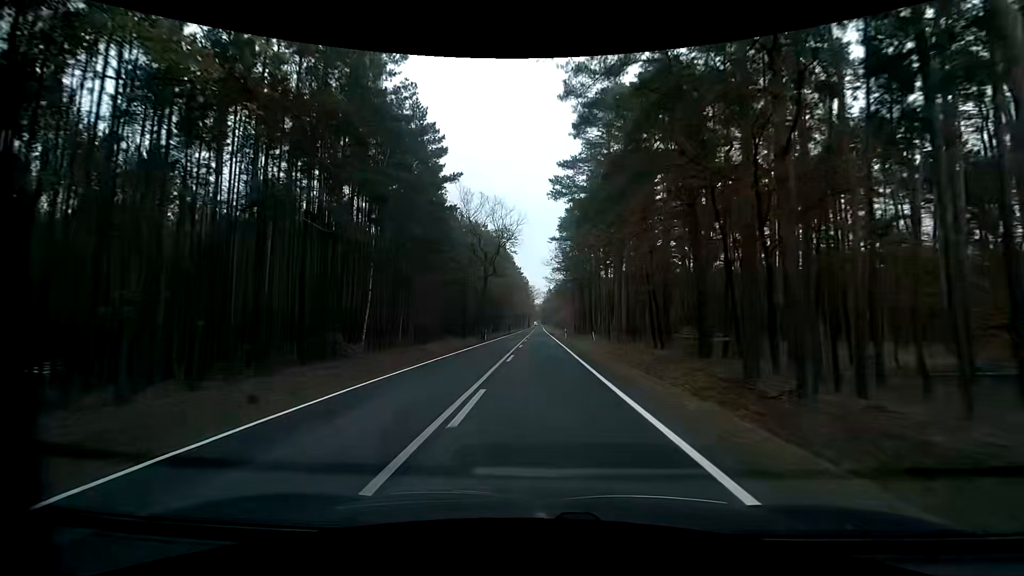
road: primary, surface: asphalt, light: Day
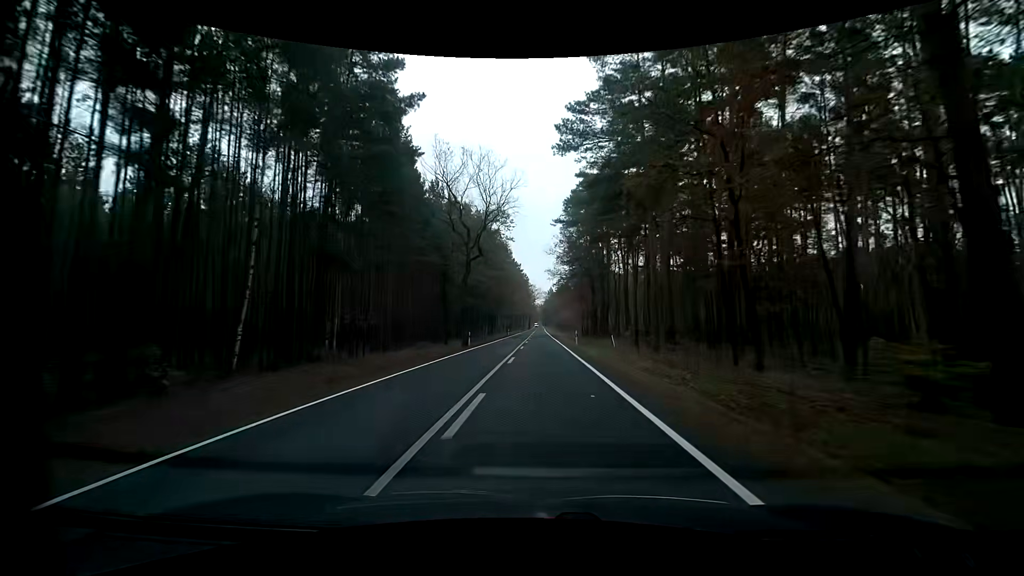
(0.0, +12.8) m; -1°
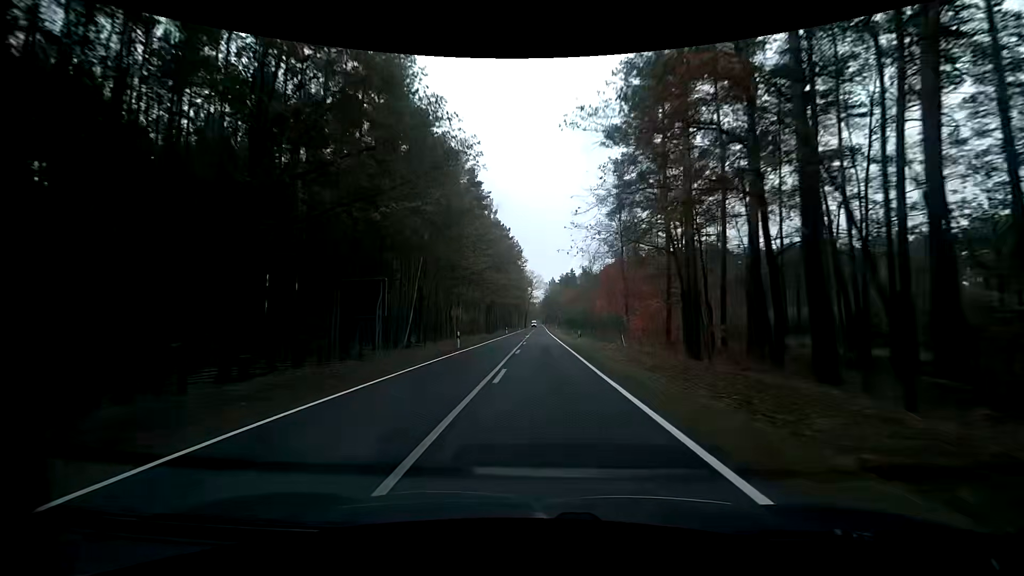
(+0.6, +55.0) m; +1°
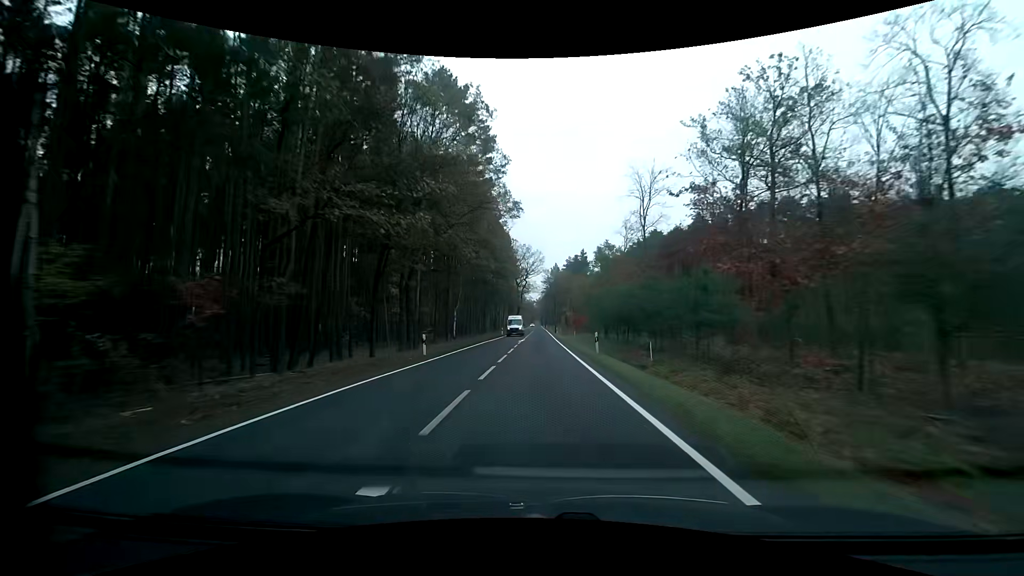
(+0.1, +60.1) m; 0°
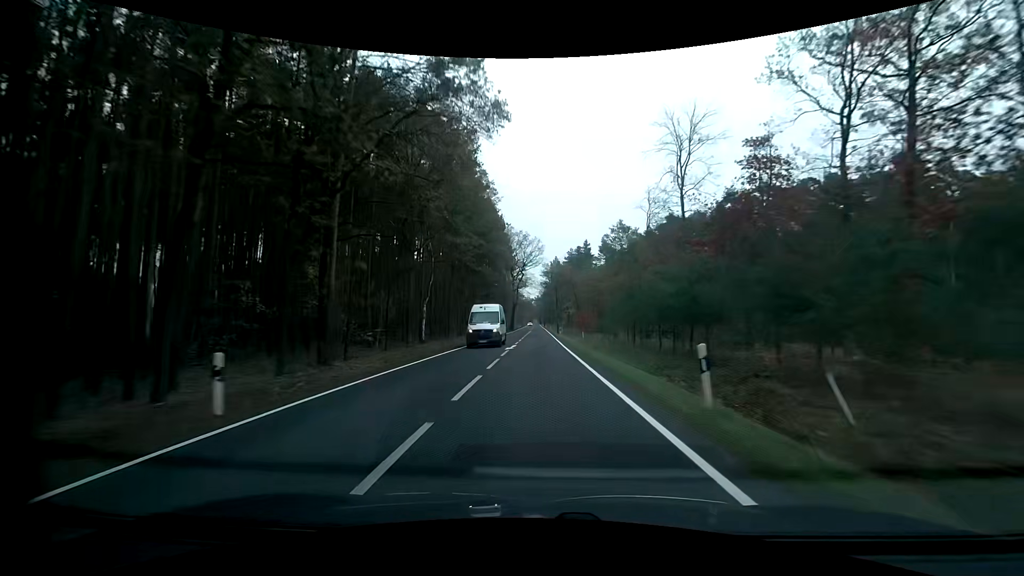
(+0.1, +15.6) m; 0°
